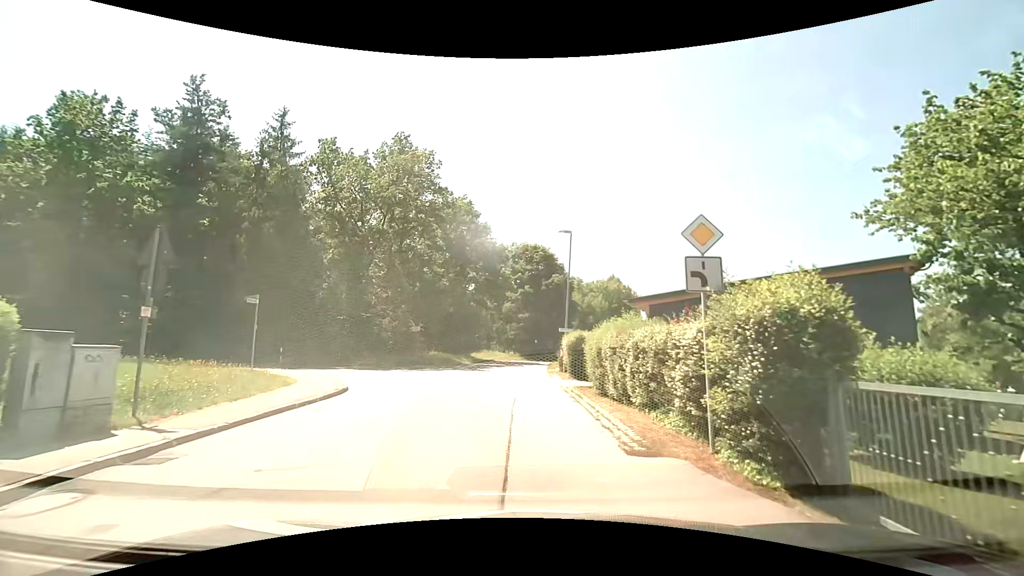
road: residential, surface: asphalt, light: Day
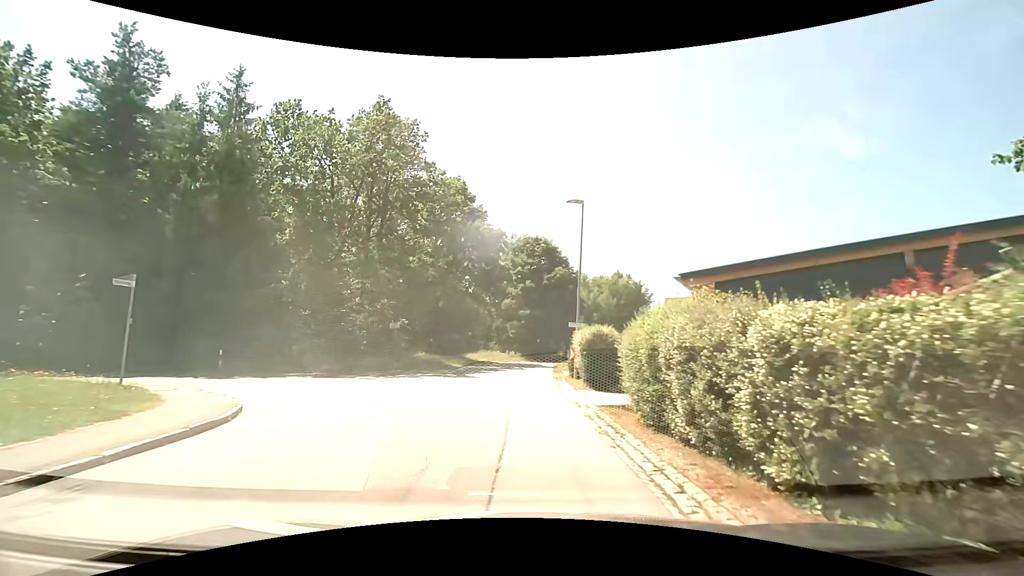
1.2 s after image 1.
(0.0, +5.9) m; -1°
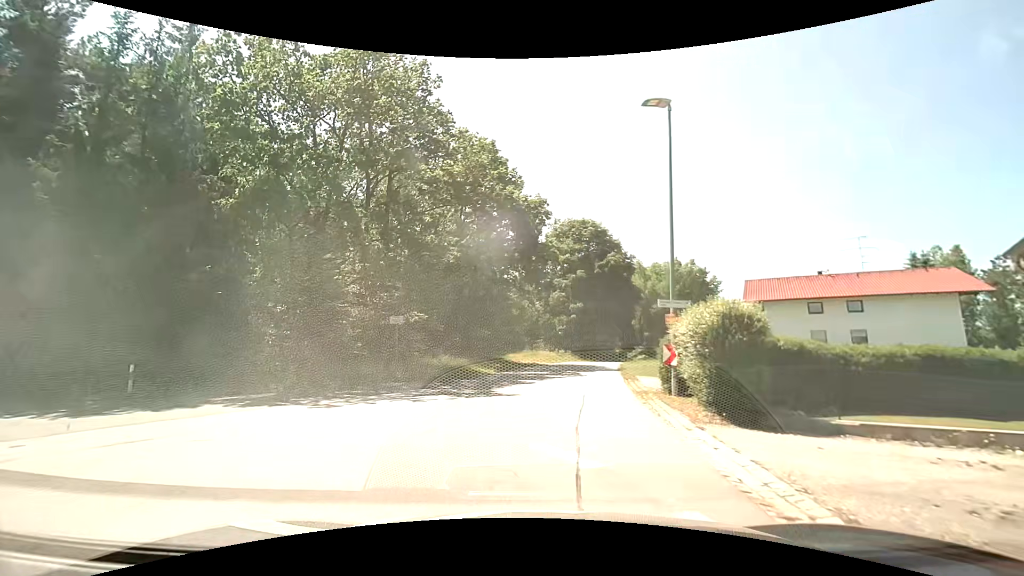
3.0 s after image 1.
(-0.2, +8.7) m; -5°
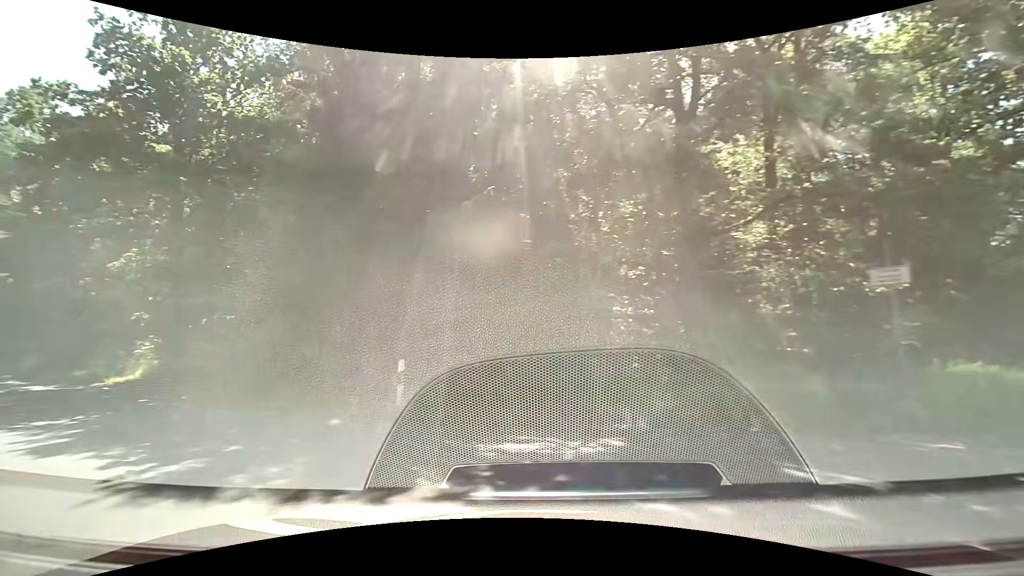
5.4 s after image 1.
(-3.0, +10.4) m; -40°
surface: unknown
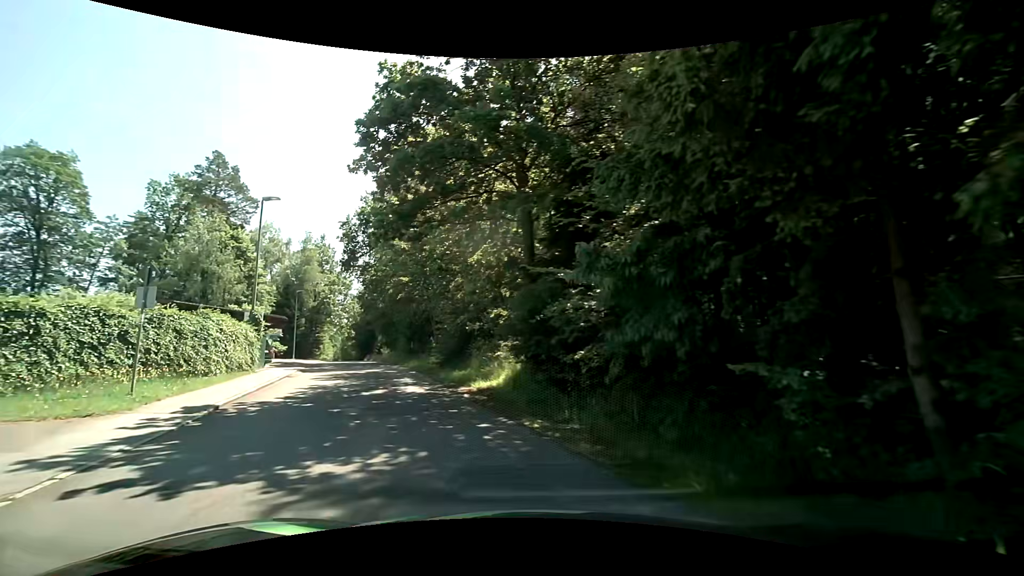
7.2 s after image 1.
(-2.6, +6.4) m; -40°
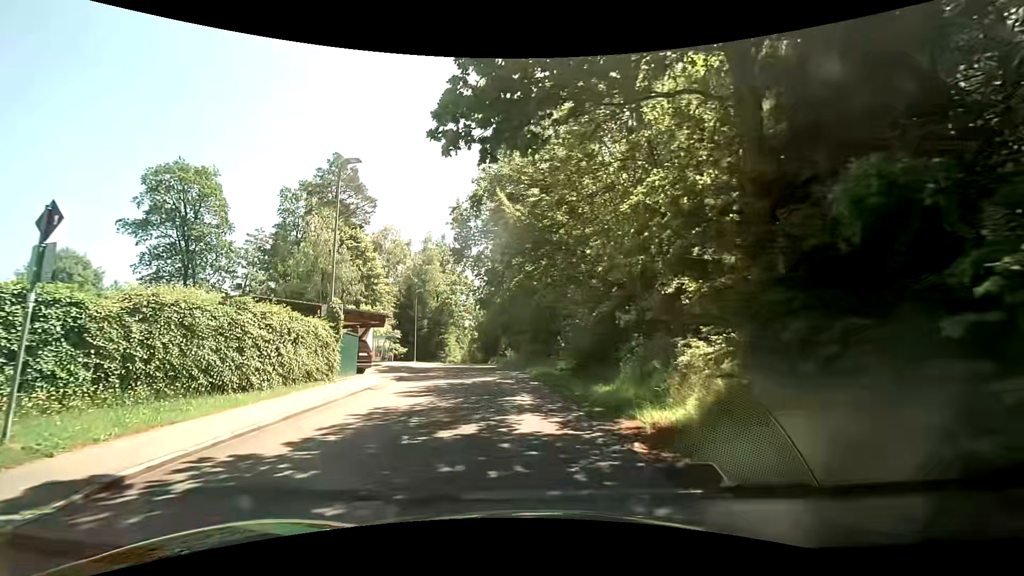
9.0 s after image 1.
(-1.1, +7.0) m; -15°
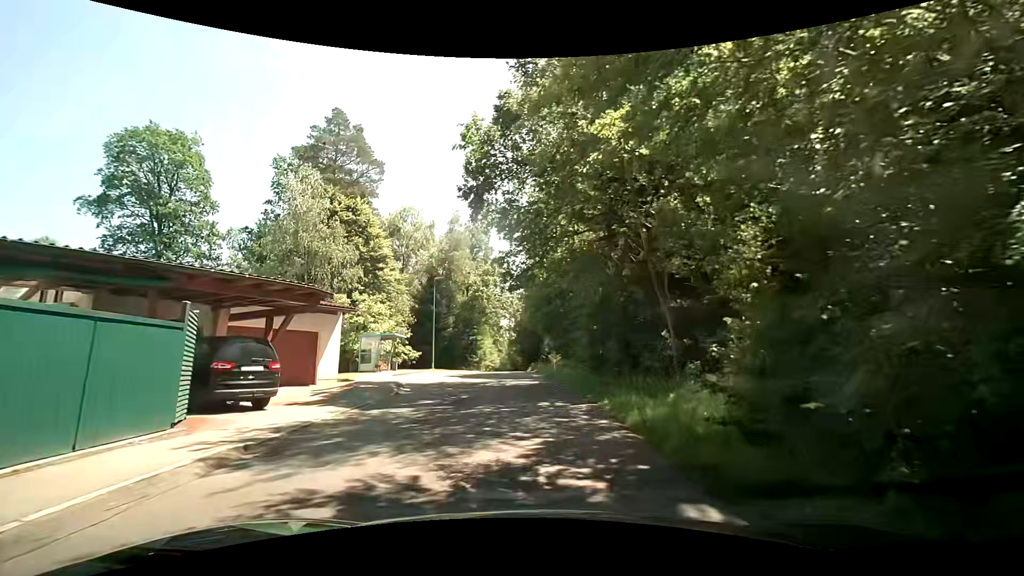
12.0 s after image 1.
(-0.9, +13.6) m; -6°
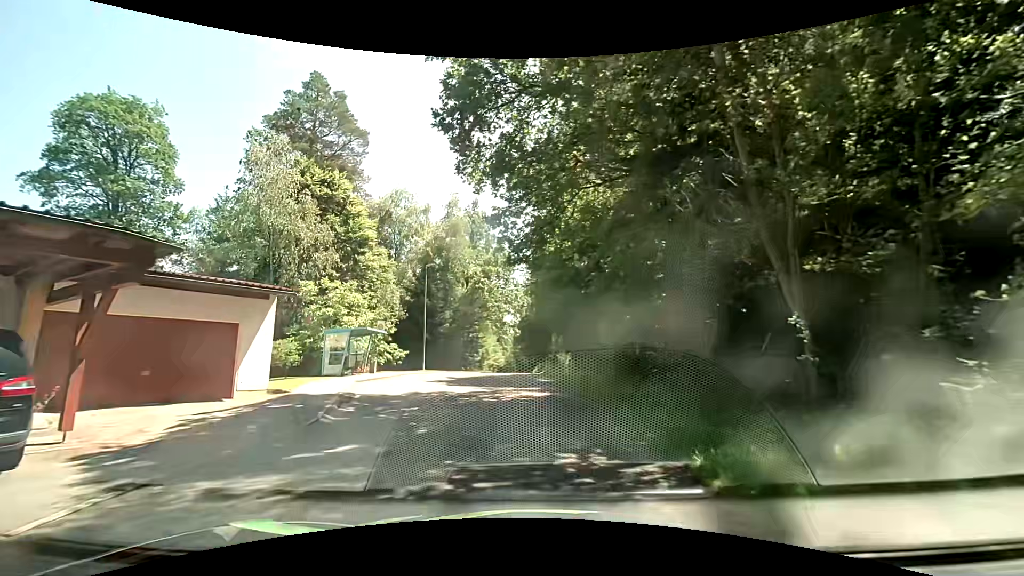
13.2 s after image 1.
(0.0, +6.3) m; 0°
(0, +10) (-1, +20) (-1, +30) (-1, +40) (-2, +50) (-2, +60) (-2, +70) (-3, +80) (-3, +90) (-4, +100) m
